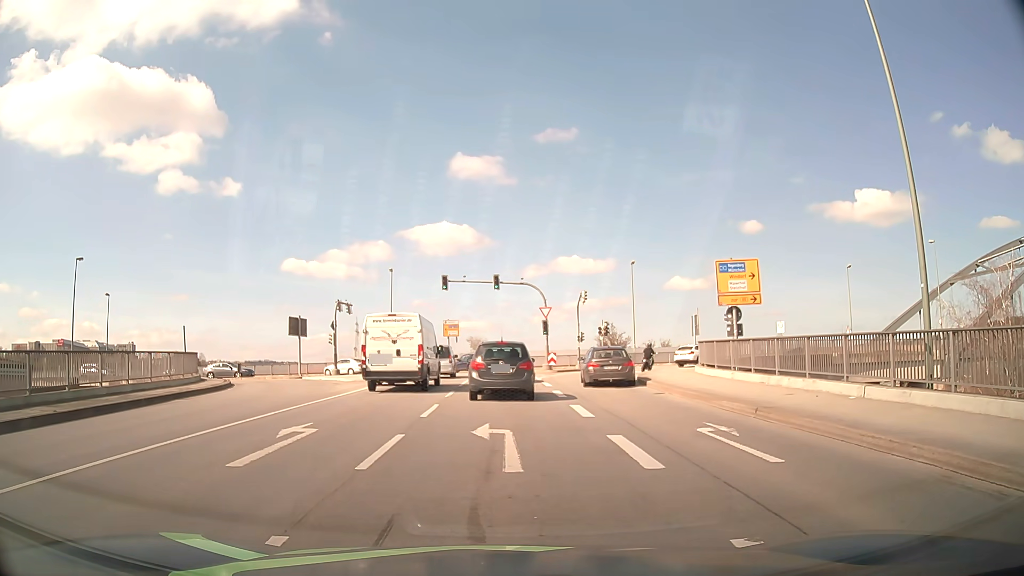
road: primary_link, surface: asphalt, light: Day
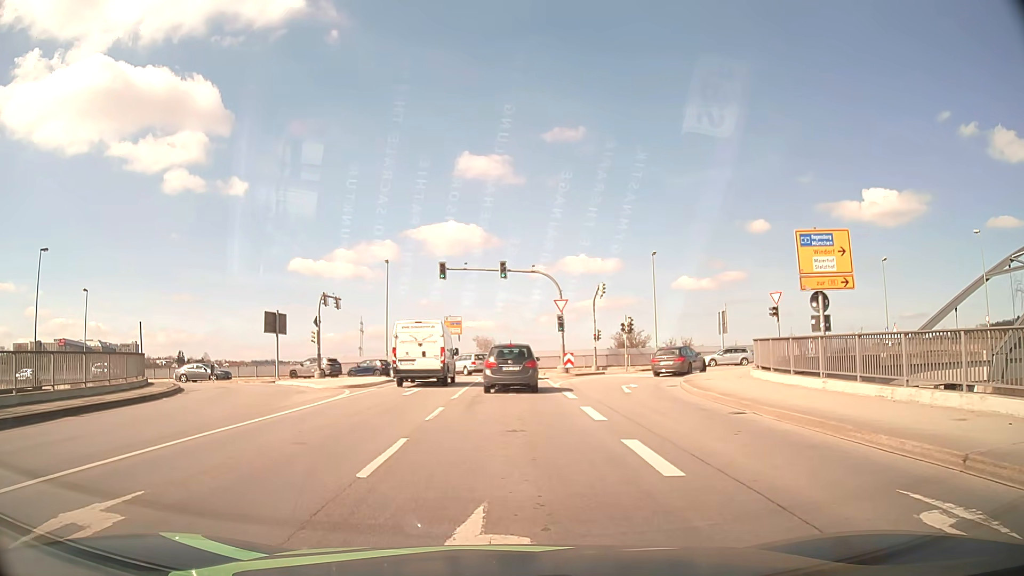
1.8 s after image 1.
(-0.2, +6.9) m; -1°
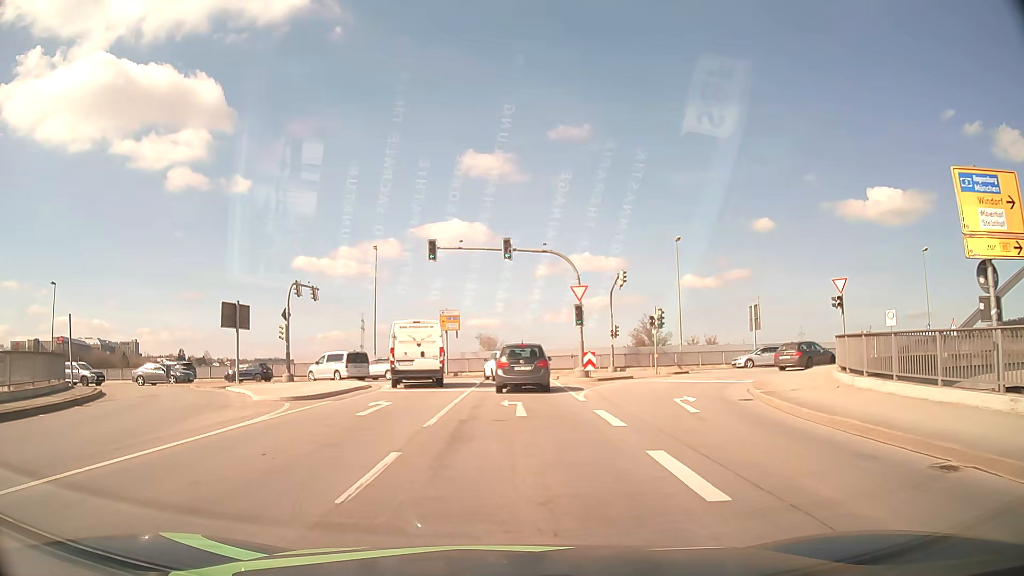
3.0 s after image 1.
(-0.1, +7.5) m; 0°
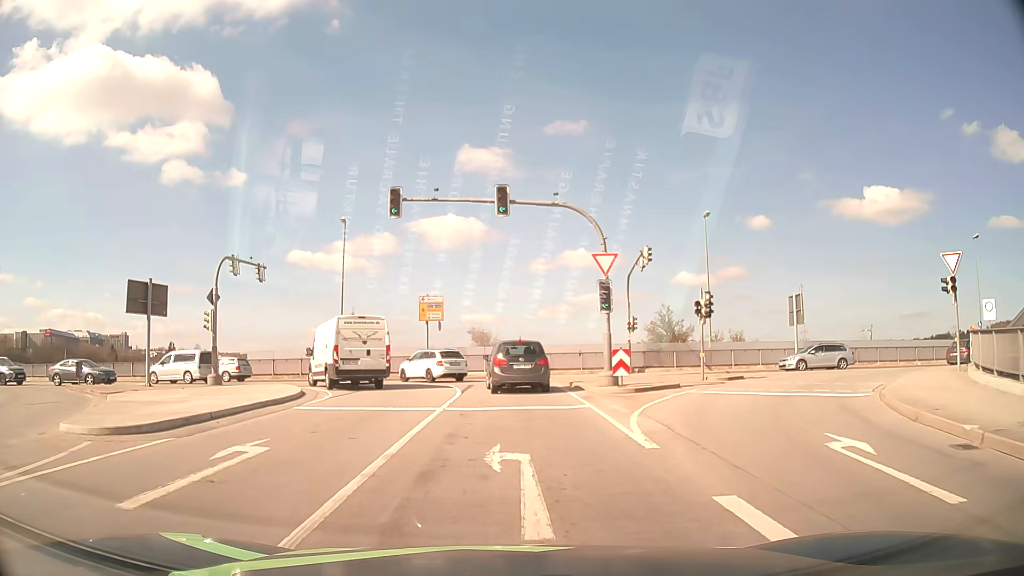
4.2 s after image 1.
(-0.1, +9.3) m; 0°
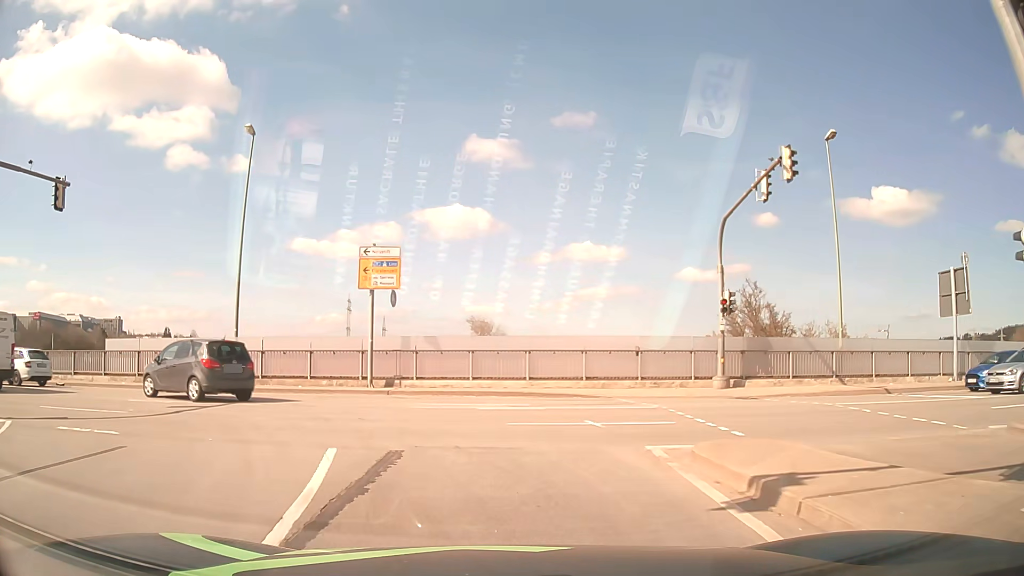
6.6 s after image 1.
(+0.2, +17.7) m; 0°
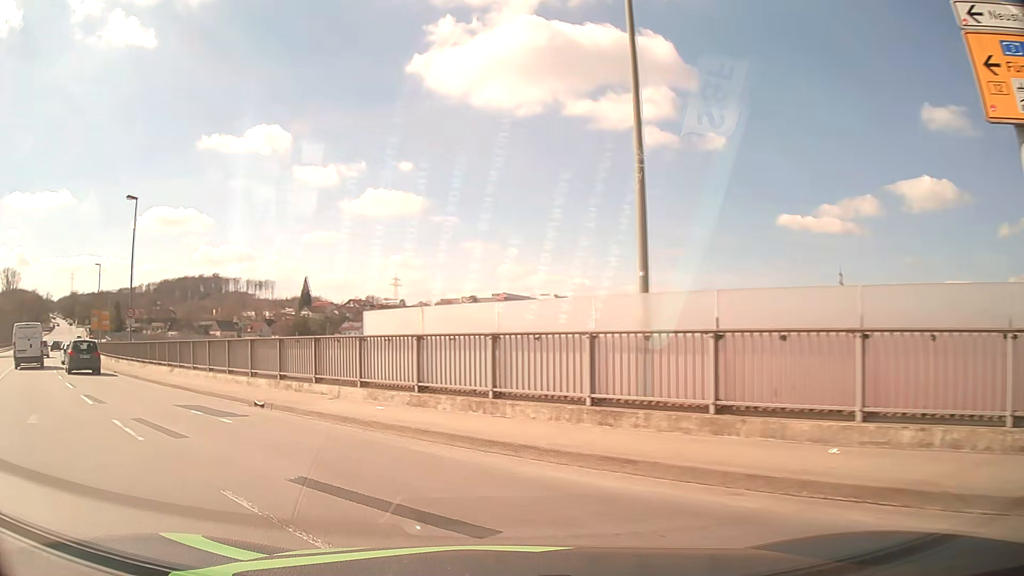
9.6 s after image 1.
(-4.2, +16.6) m; -41°
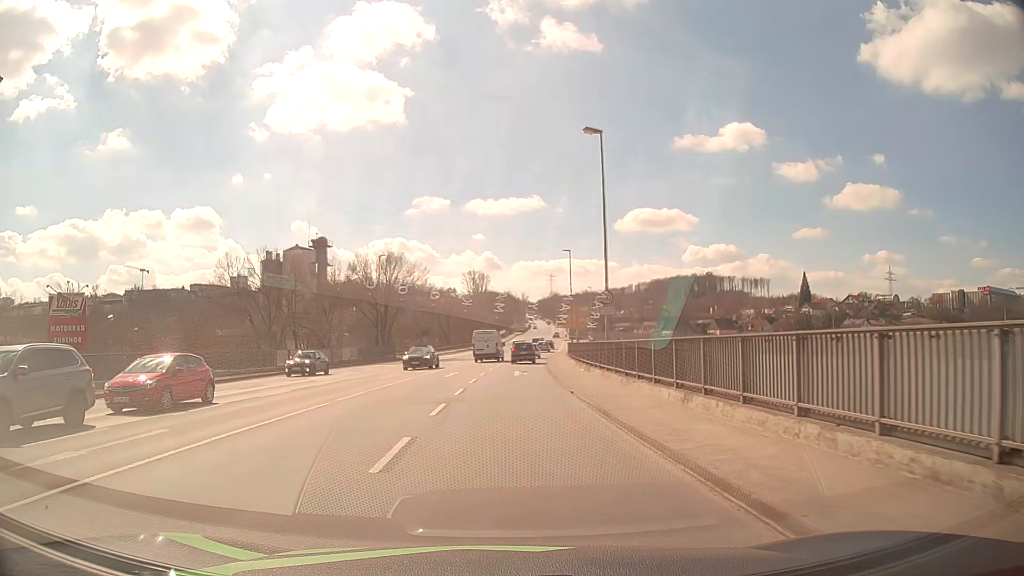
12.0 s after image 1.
(-6.3, +13.2) m; -43°
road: primary
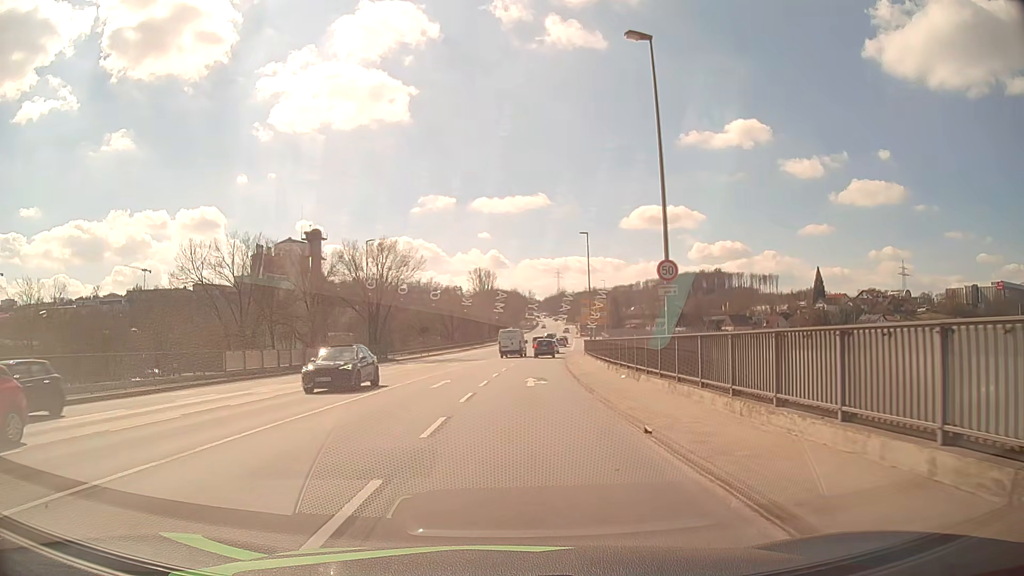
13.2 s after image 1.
(0.0, +9.4) m; -1°
(0, +10) (0, +20) (+1, +30) (+2, +40) (+2, +50) (+3, +60) (+4, +70) (+6, +80) (+7, +90) (+8, +100) m
